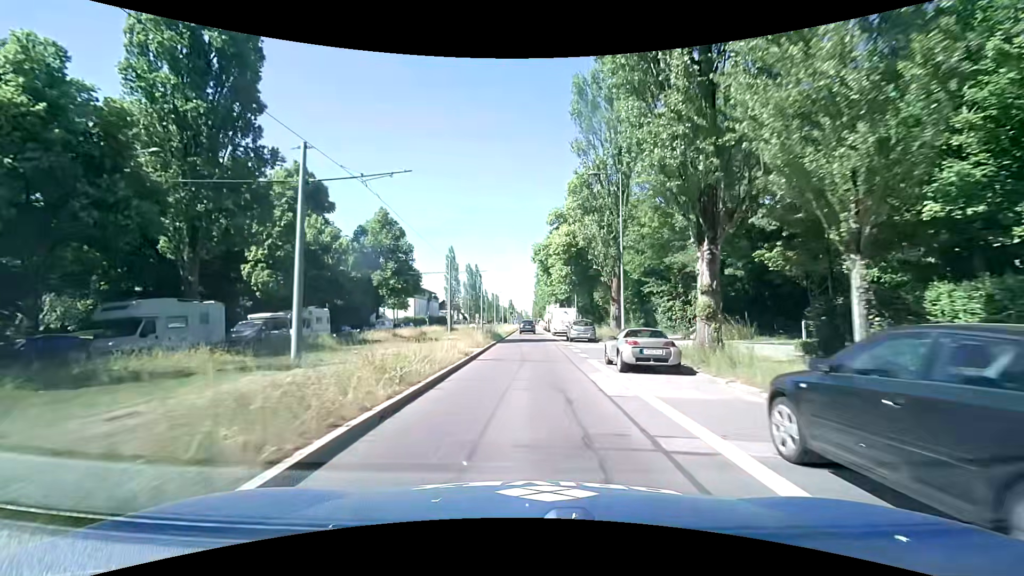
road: secondary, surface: asphalt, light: Day
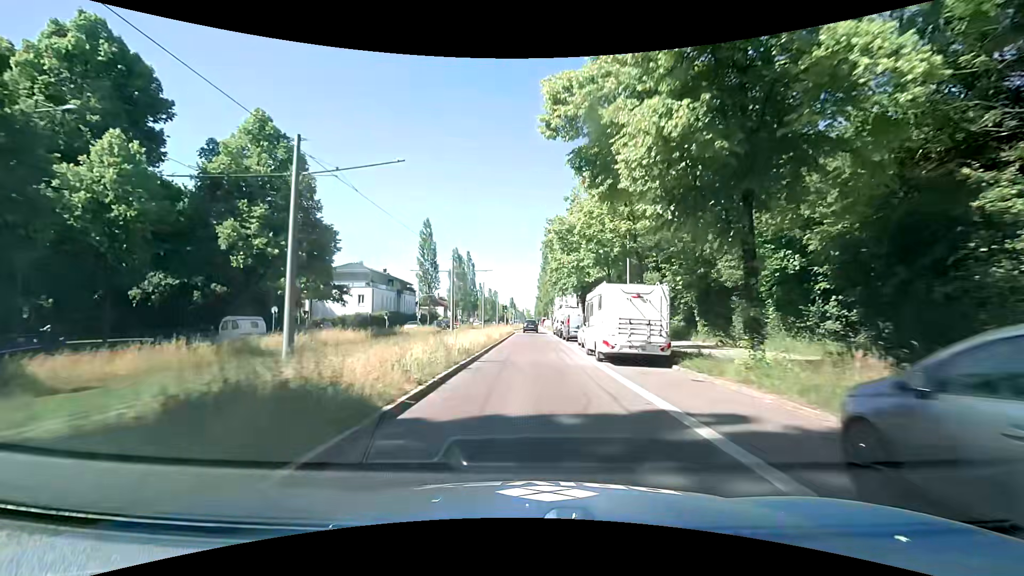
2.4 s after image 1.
(0.0, +31.0) m; 0°
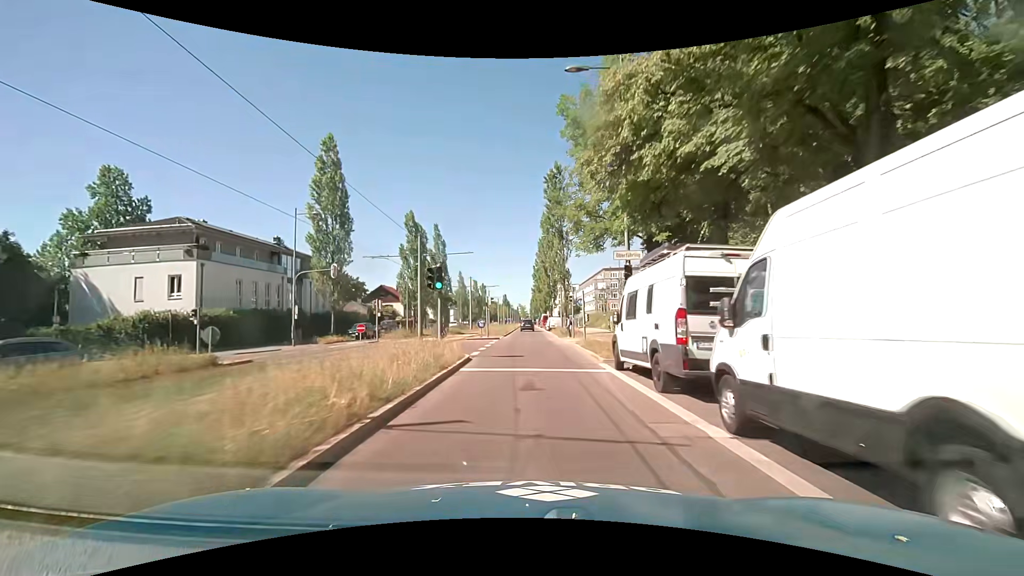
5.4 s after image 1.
(+0.3, +40.7) m; +1°
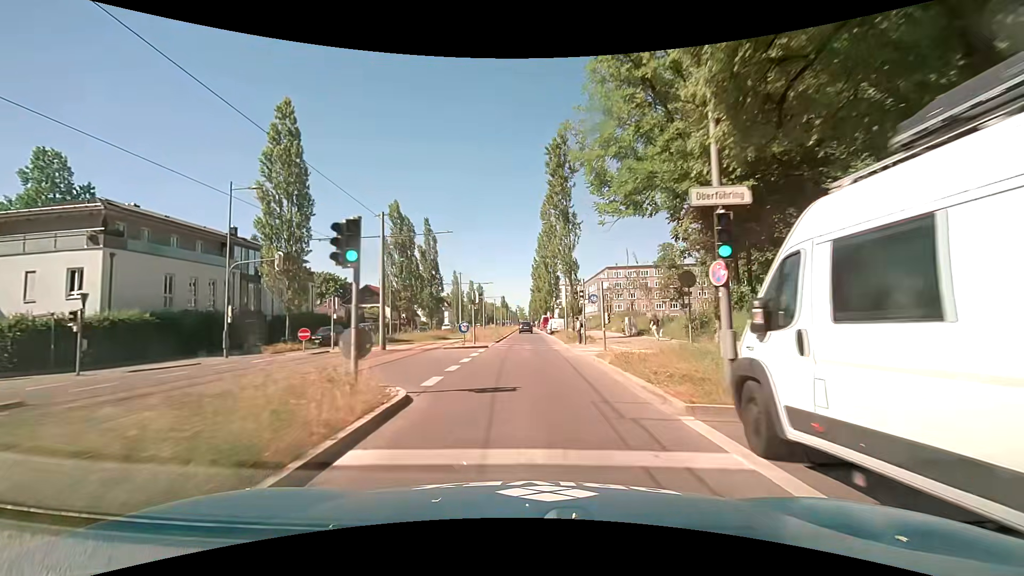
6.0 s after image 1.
(-0.1, +8.4) m; 0°
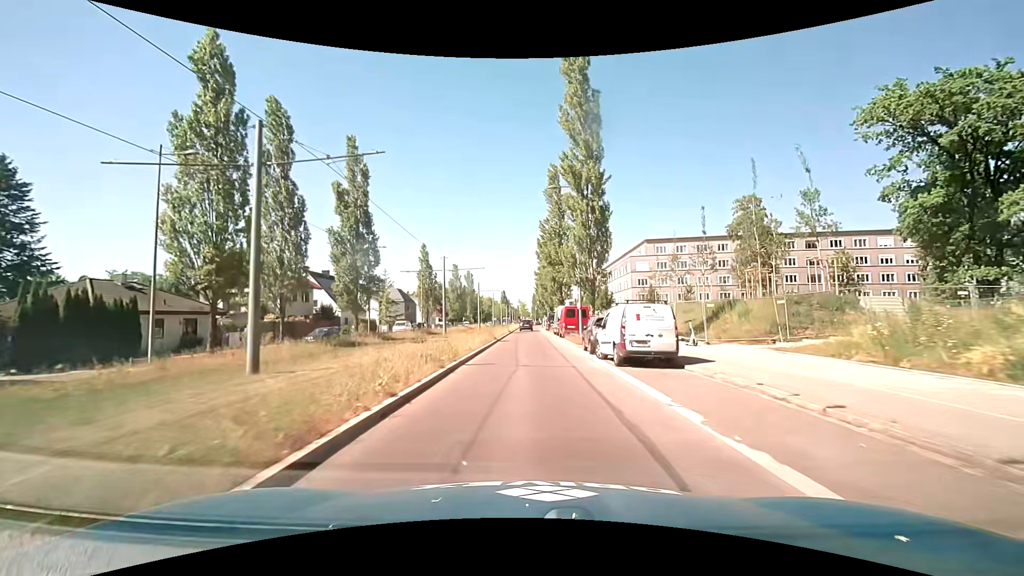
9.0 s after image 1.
(+0.2, +42.1) m; 0°
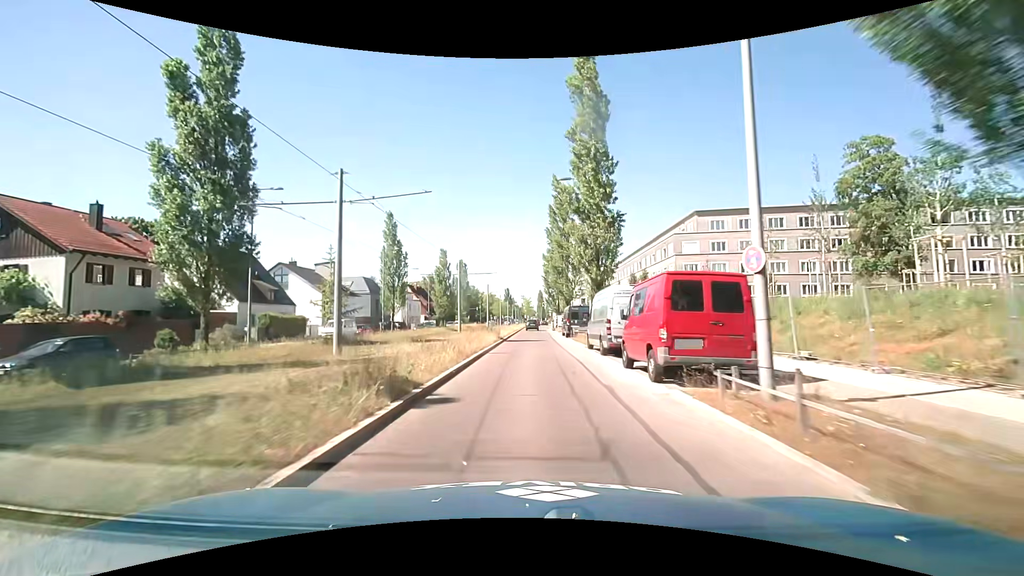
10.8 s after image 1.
(0.0, +25.2) m; 0°
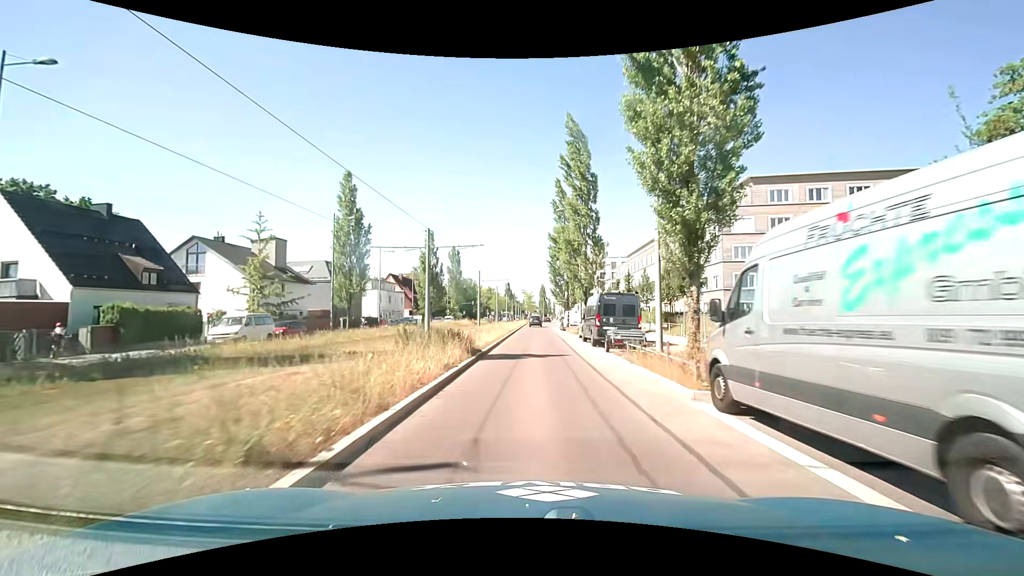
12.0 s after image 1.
(0.0, +15.6) m; 0°
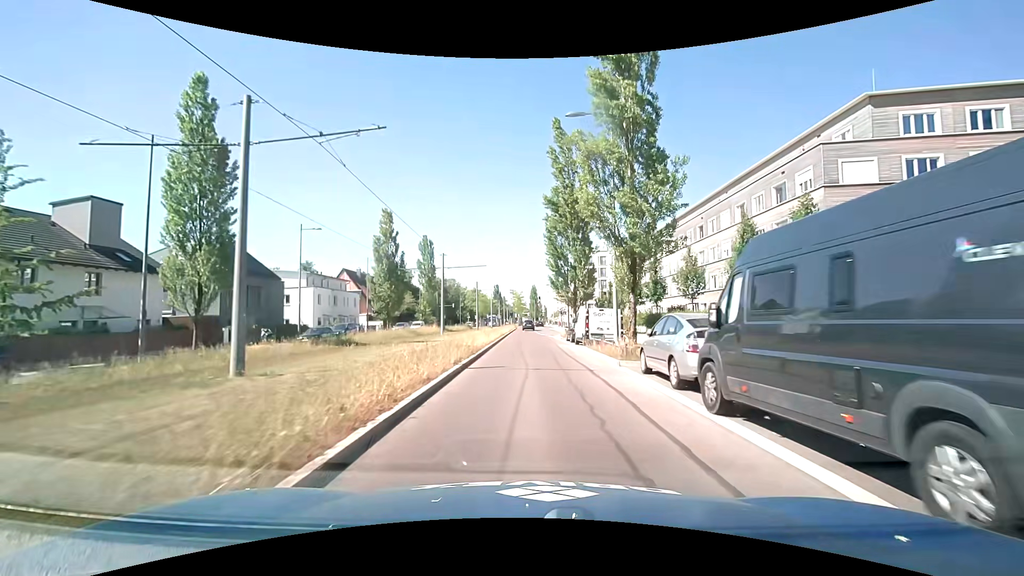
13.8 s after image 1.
(+0.2, +20.2) m; +1°
(0, +10) (0, +20) (0, +30) (0, +40) (0, +50) (0, +60) (-1, +70) (-1, +80) (-1, +90) (0, +100) m
